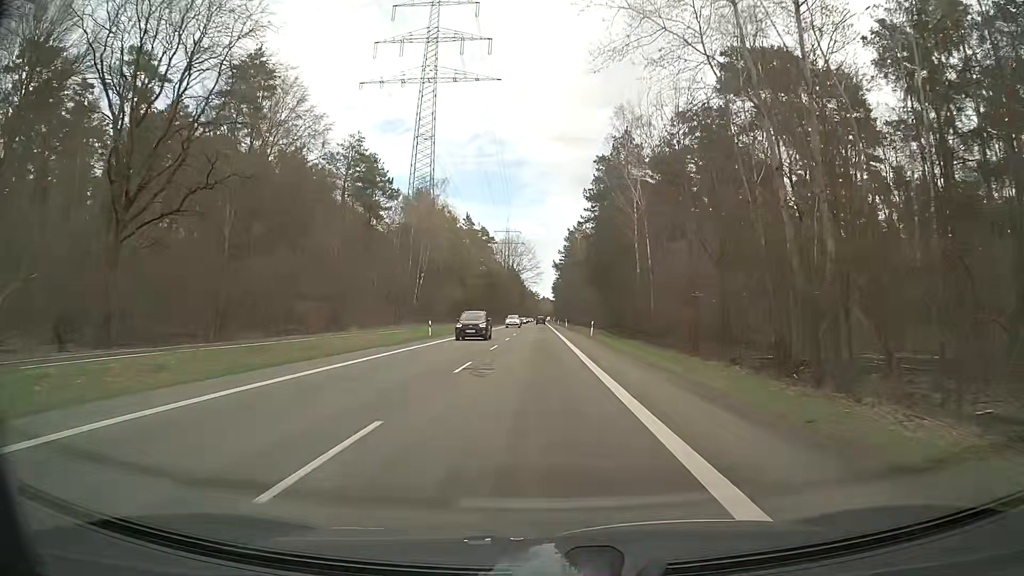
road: secondary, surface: asphalt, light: Day
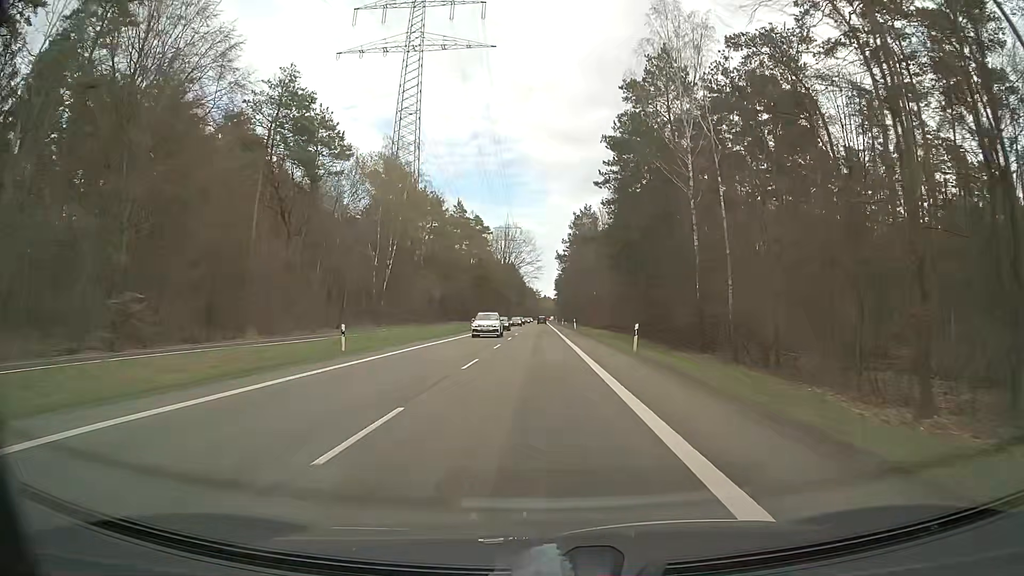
(0.0, +21.5) m; 0°
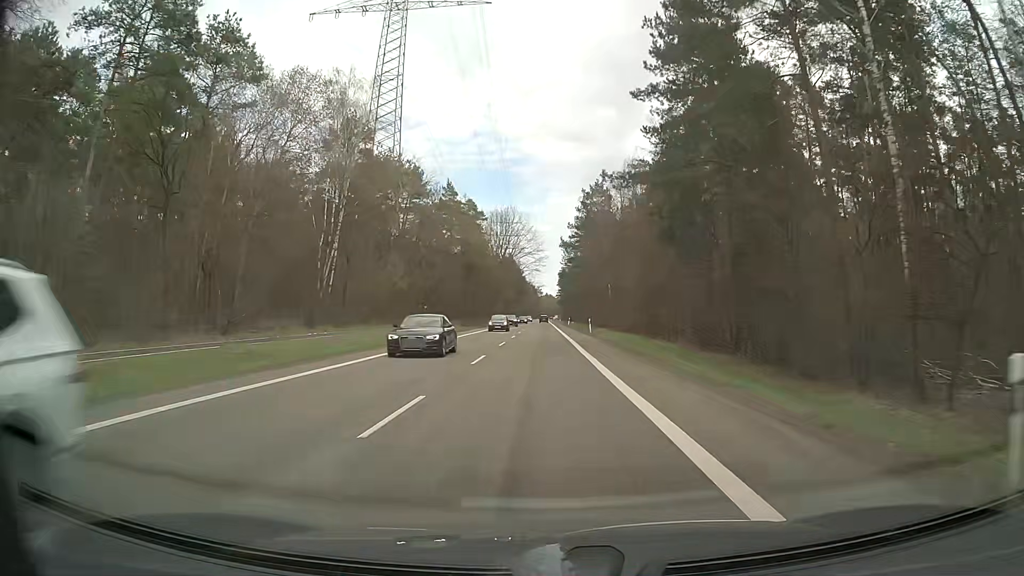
(0.0, +21.6) m; 0°
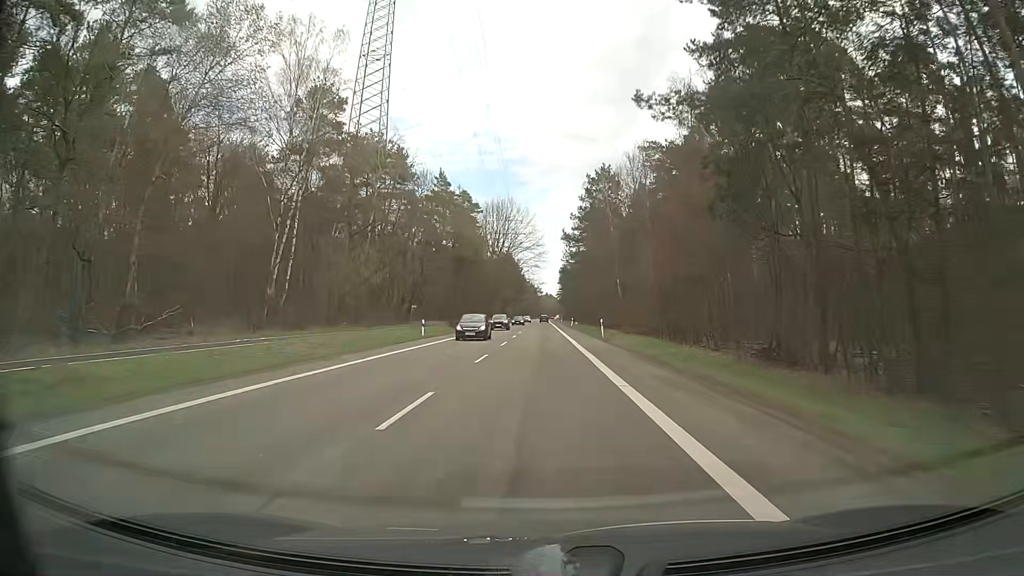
(0.0, +10.8) m; 0°
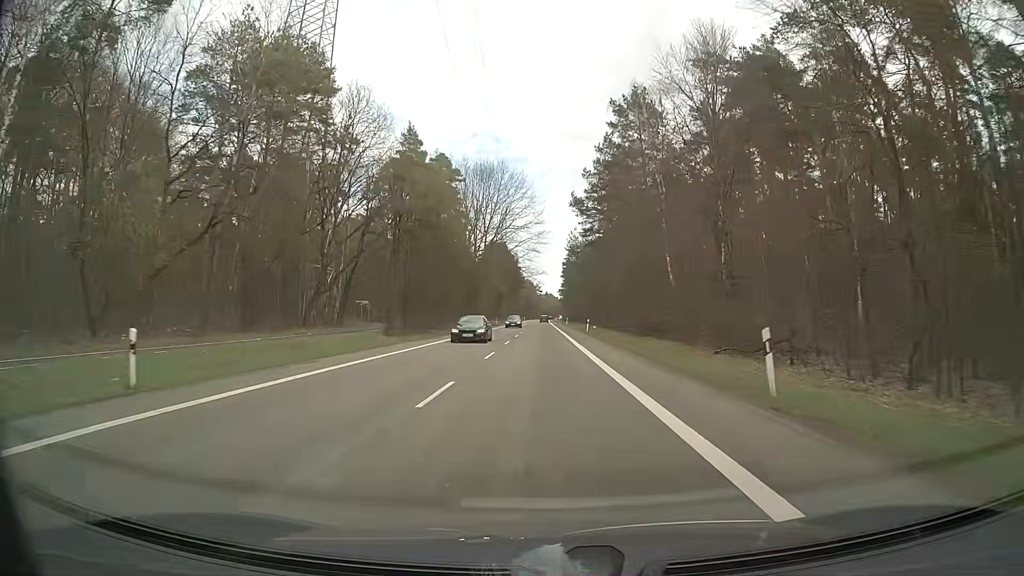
(-0.1, +32.3) m; 0°
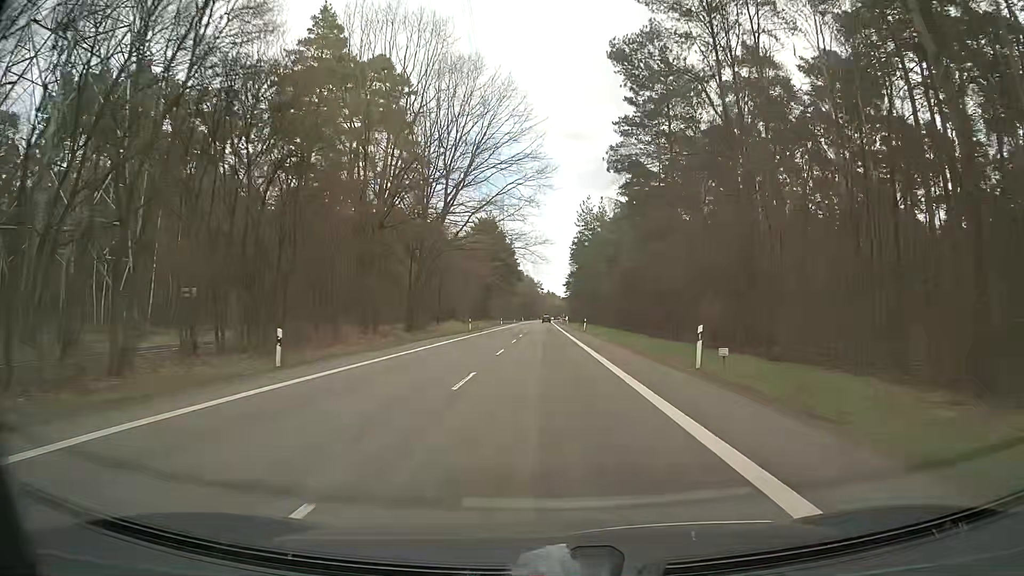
(-0.1, +43.2) m; -1°
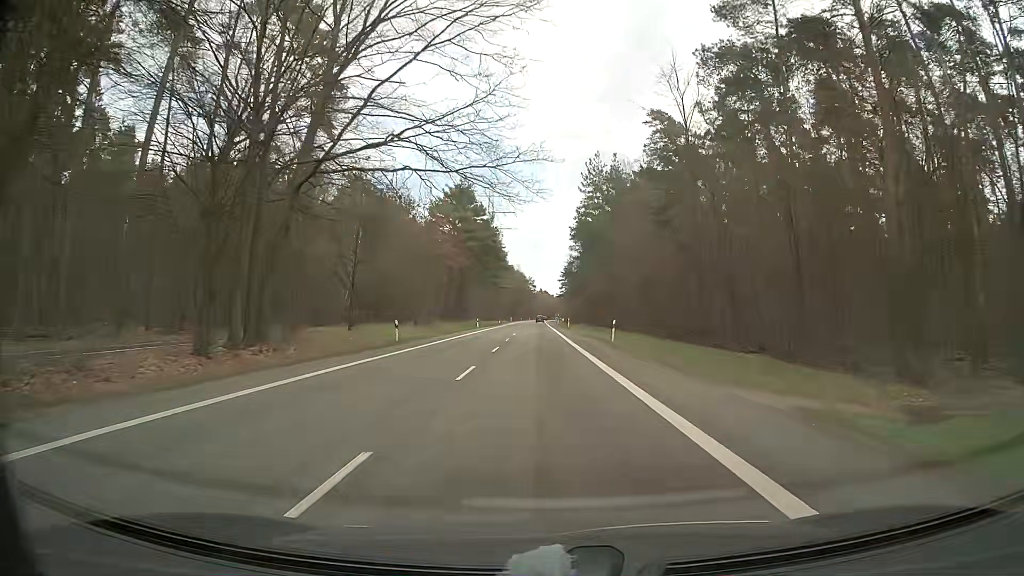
(+0.3, +32.4) m; +1°
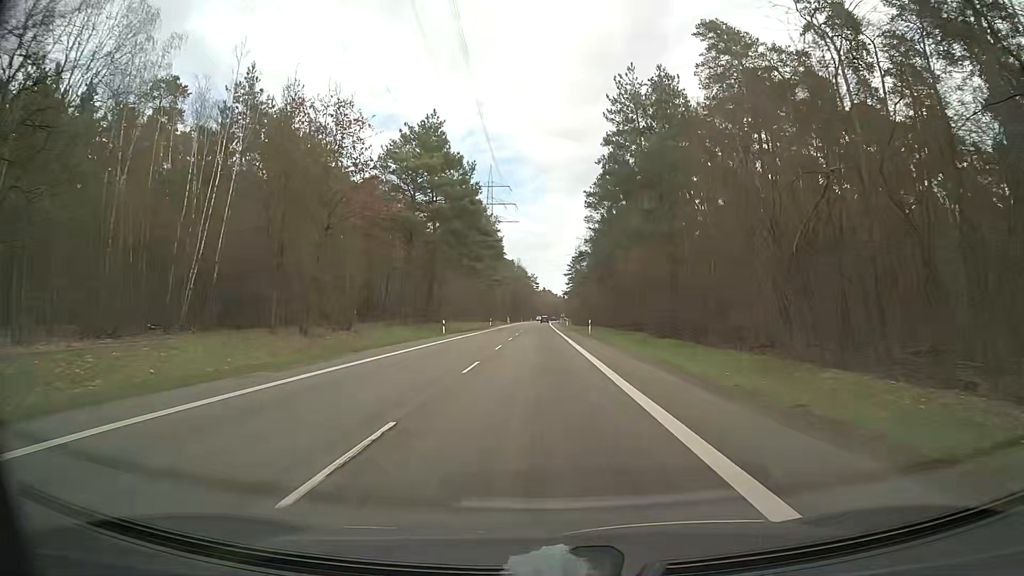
(-0.2, +32.4) m; -1°
(0, +10) (0, +20) (0, +30) (0, +40) (0, +50) (0, +60) (0, +70) (0, +80) (0, +90) (0, +100) m
